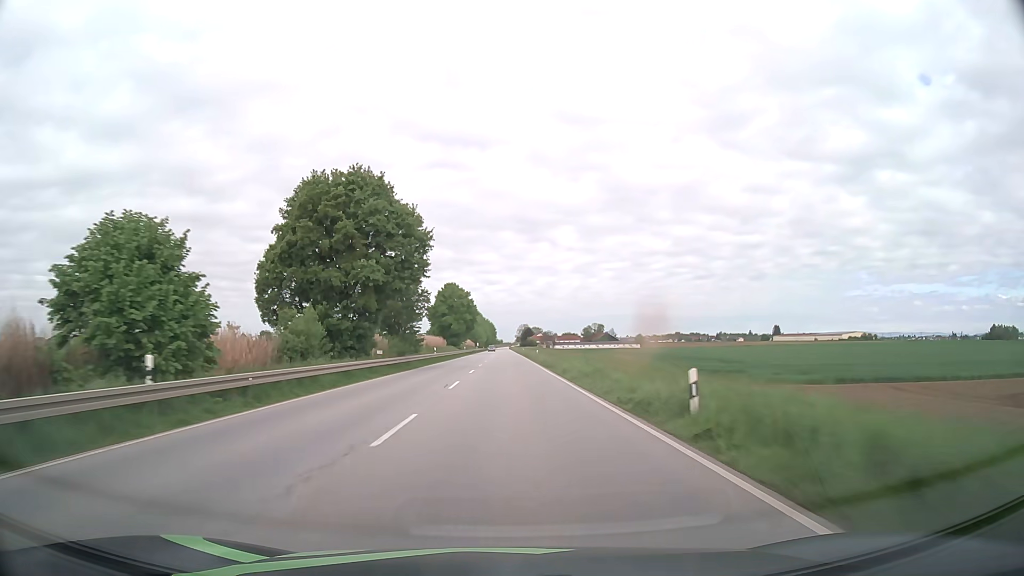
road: primary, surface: asphalt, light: Day
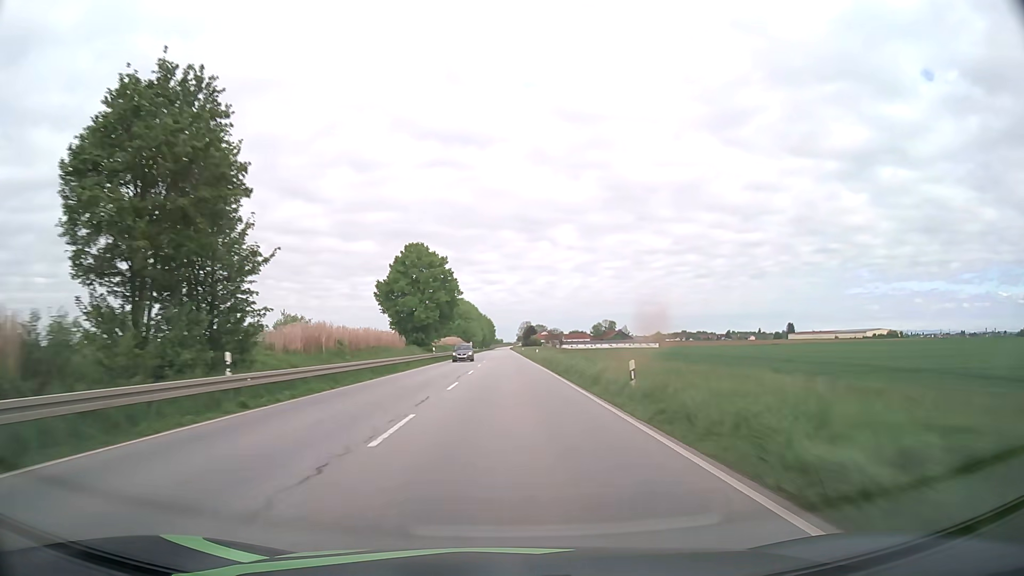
(-0.1, +48.3) m; 0°
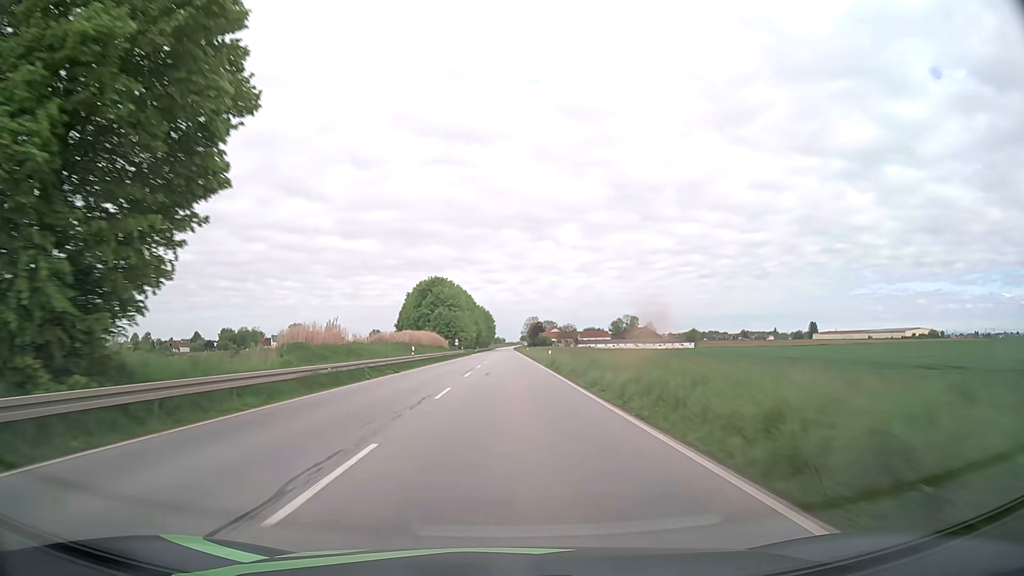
(-0.4, +64.2) m; -1°
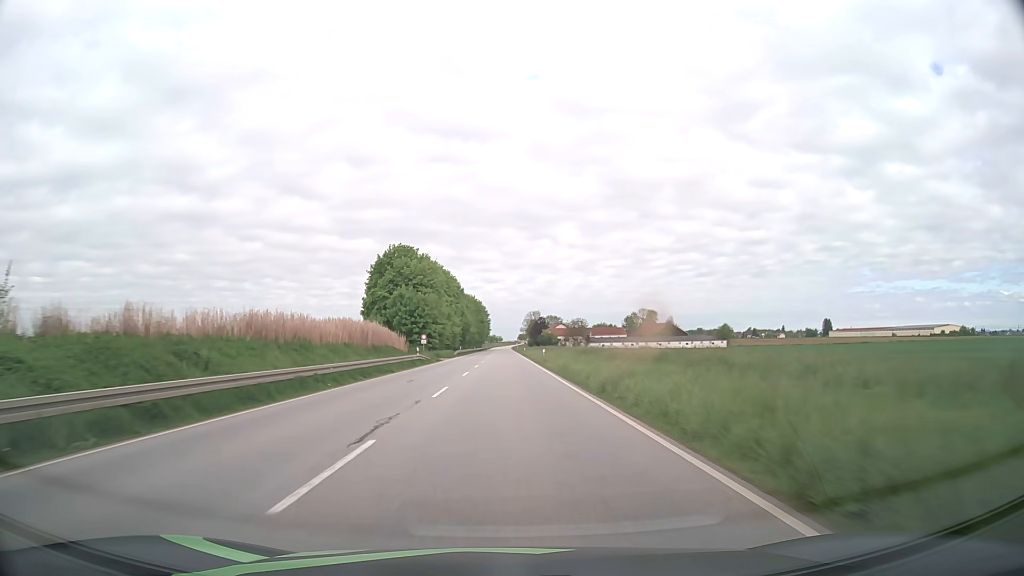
(+0.2, +47.8) m; 0°
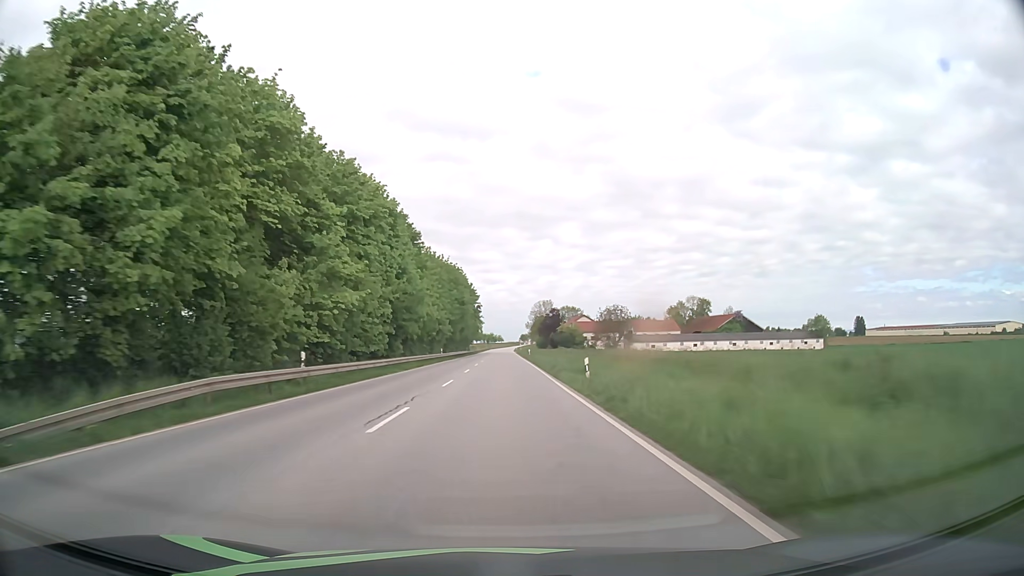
(+0.1, +79.1) m; 0°
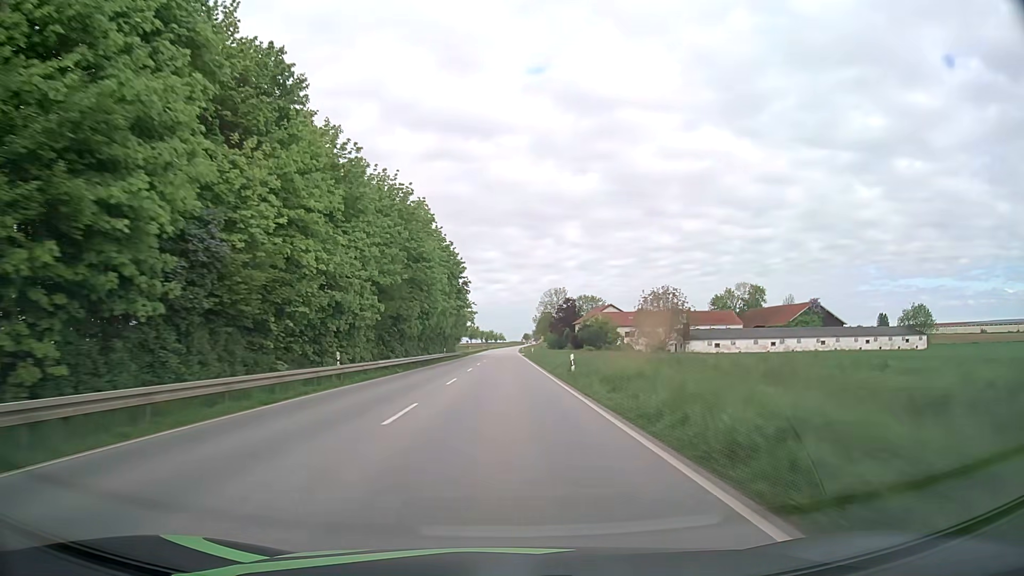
(-0.1, +47.1) m; 0°
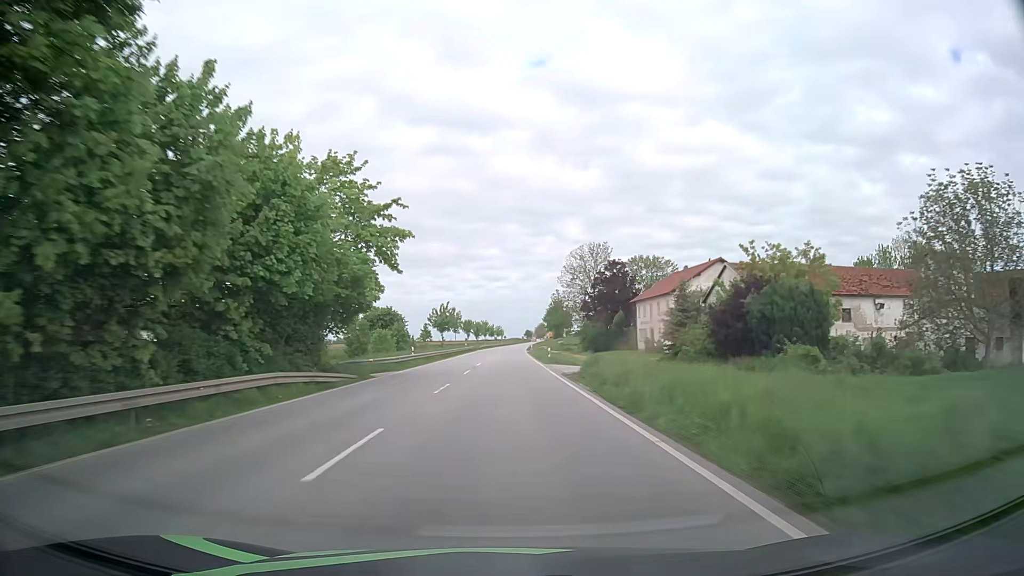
(+0.2, +77.1) m; 0°
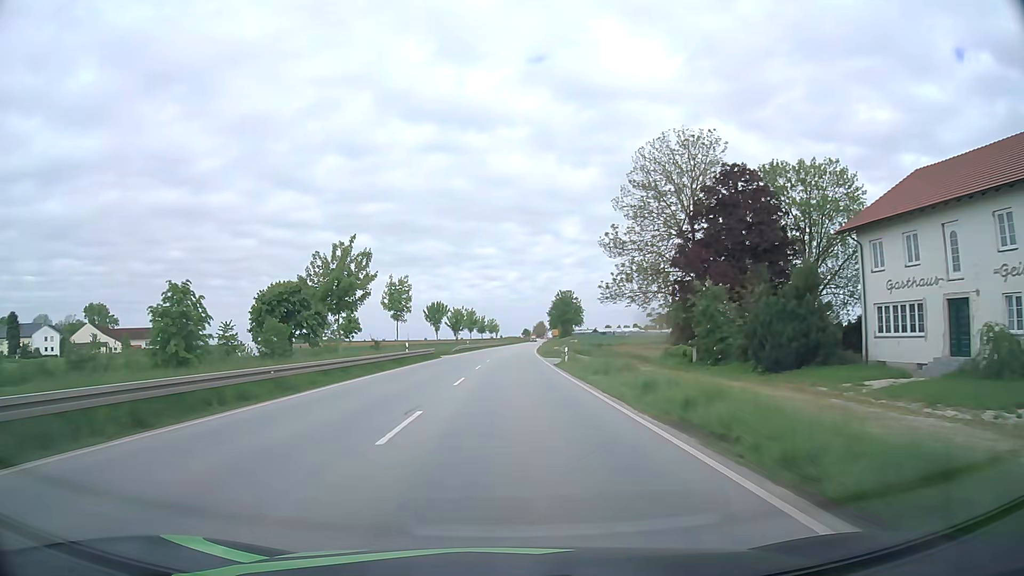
(+0.1, +57.6) m; 0°
(0, +10) (0, +20) (0, +30) (0, +40) (0, +50) (+1, +60) (+1, +70) (+1, +80) (+2, +90) (+2, +100) m
